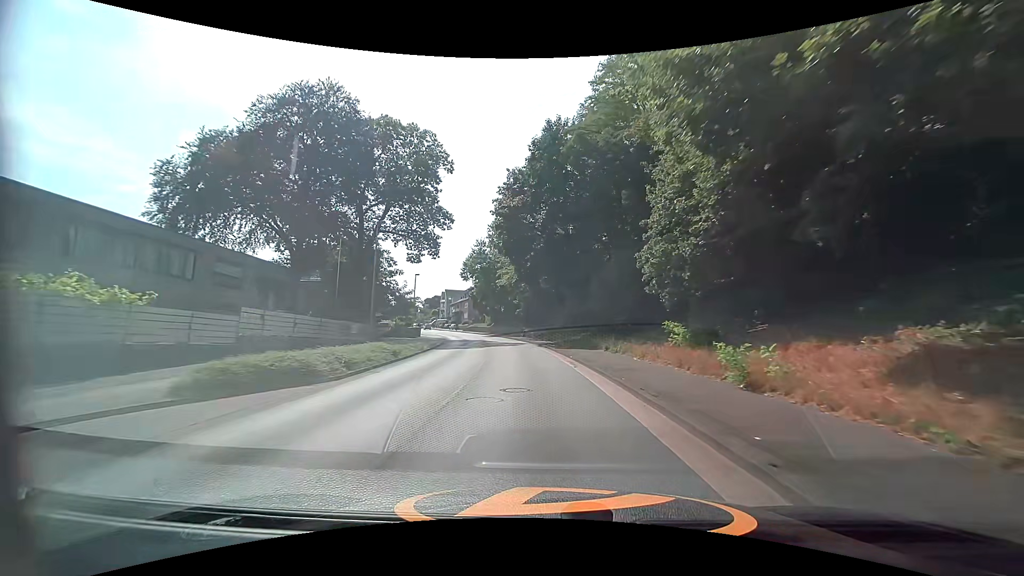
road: secondary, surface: asphalt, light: Day
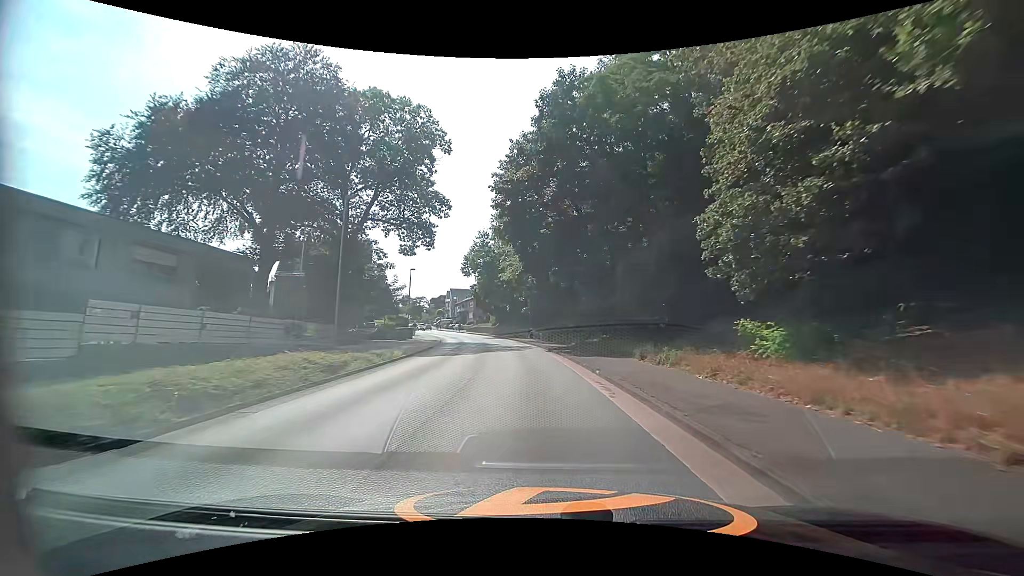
(+0.1, +7.0) m; 0°
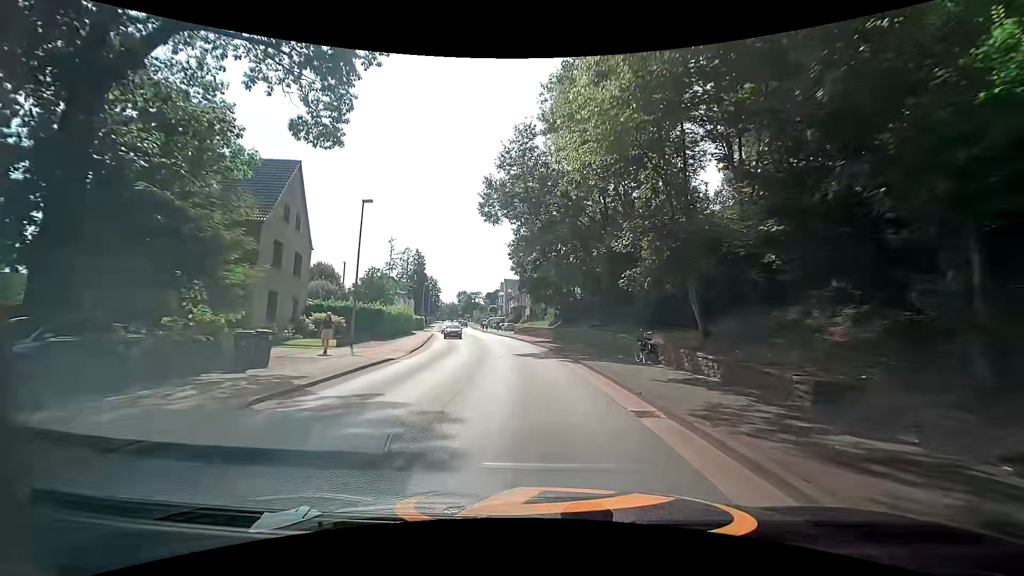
(-2.2, +34.9) m; -7°
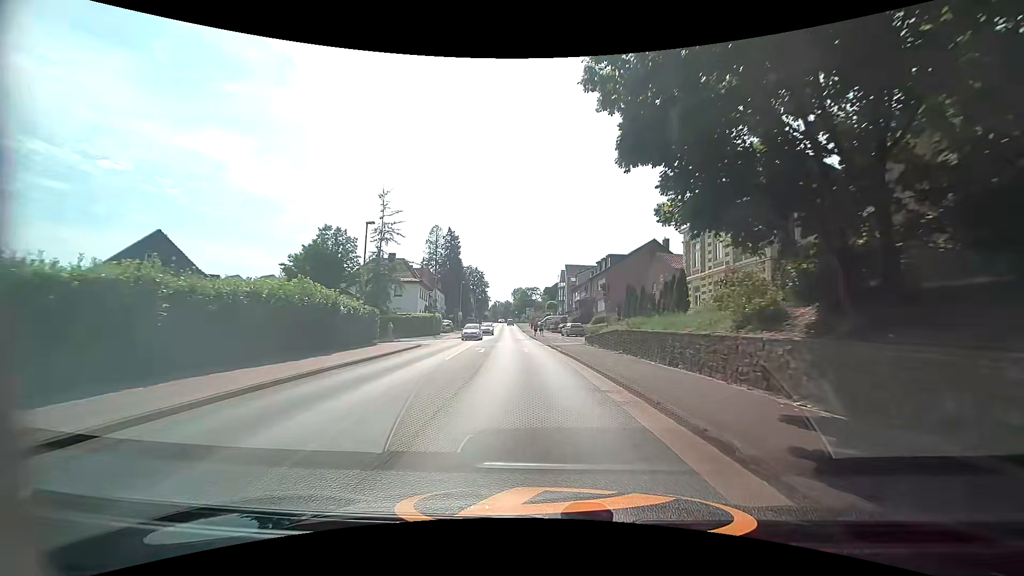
(-2.5, +34.3) m; -8°
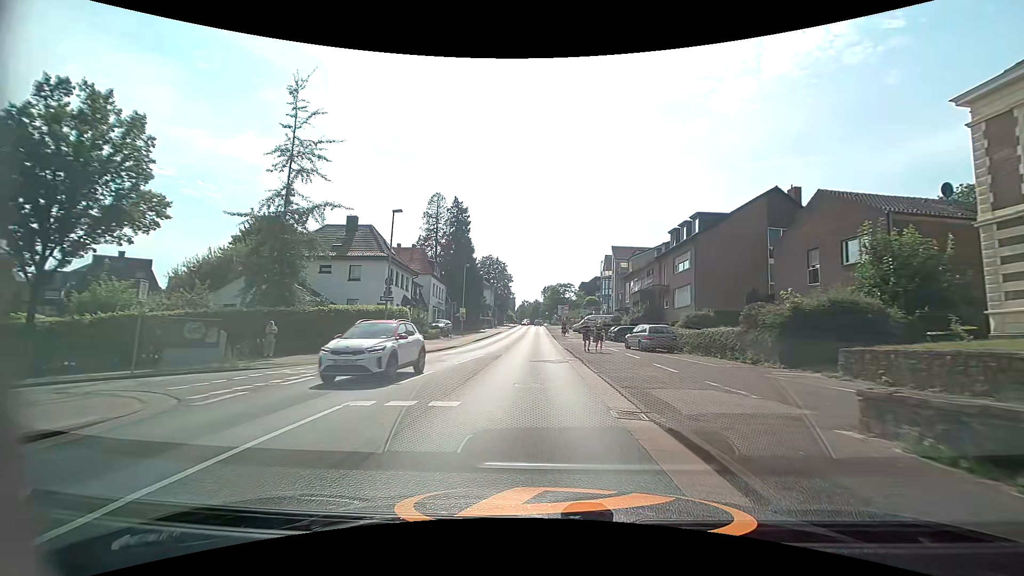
(-0.7, +26.3) m; -3°
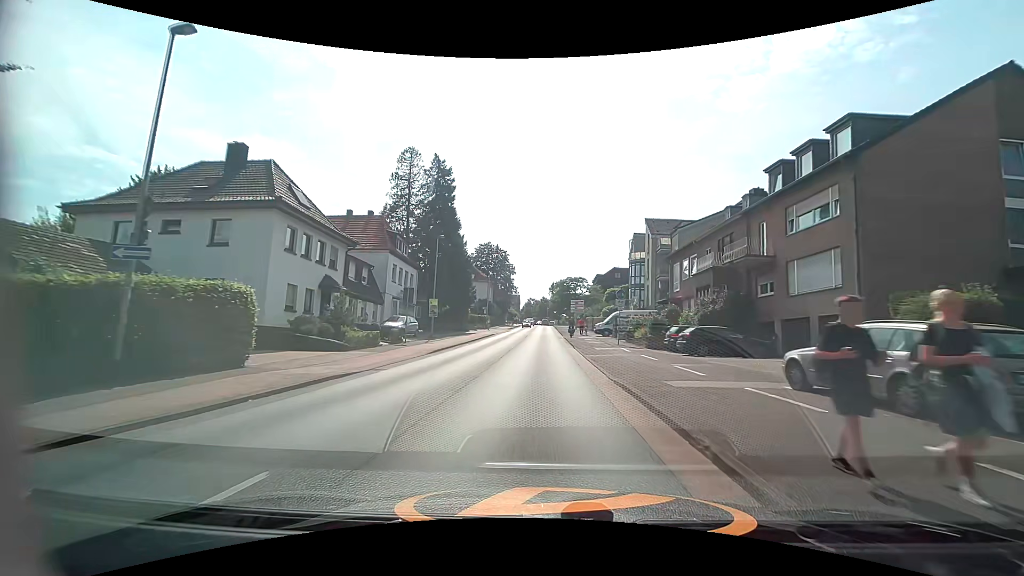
(-0.2, +19.3) m; -1°
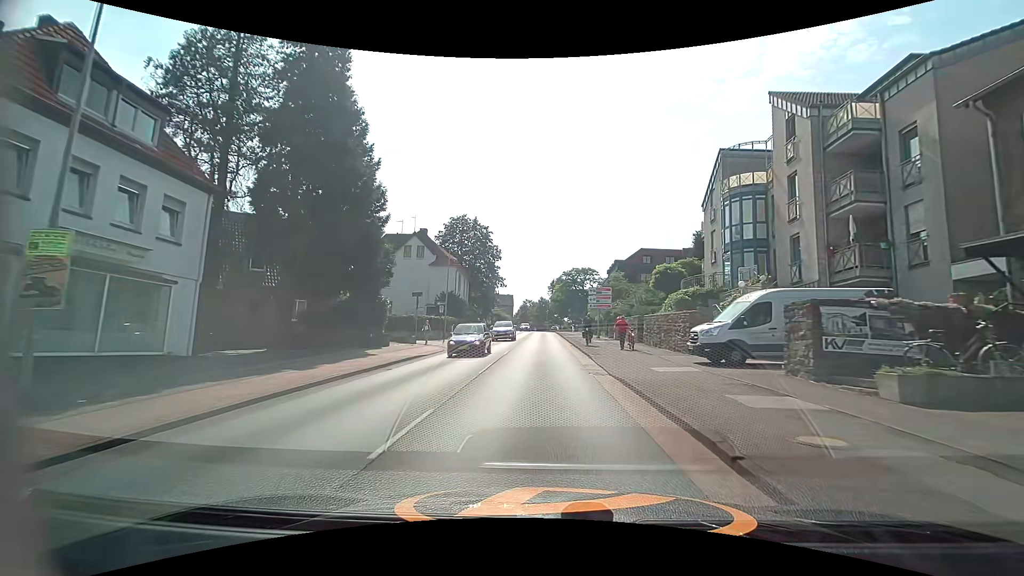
(+0.2, +31.1) m; 0°
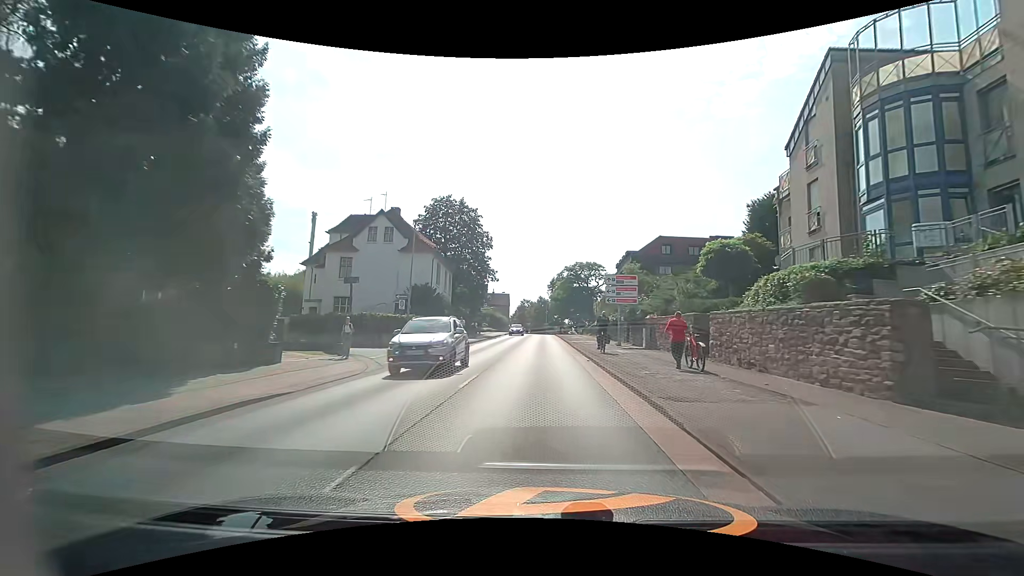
(0.0, +12.0) m; 0°
